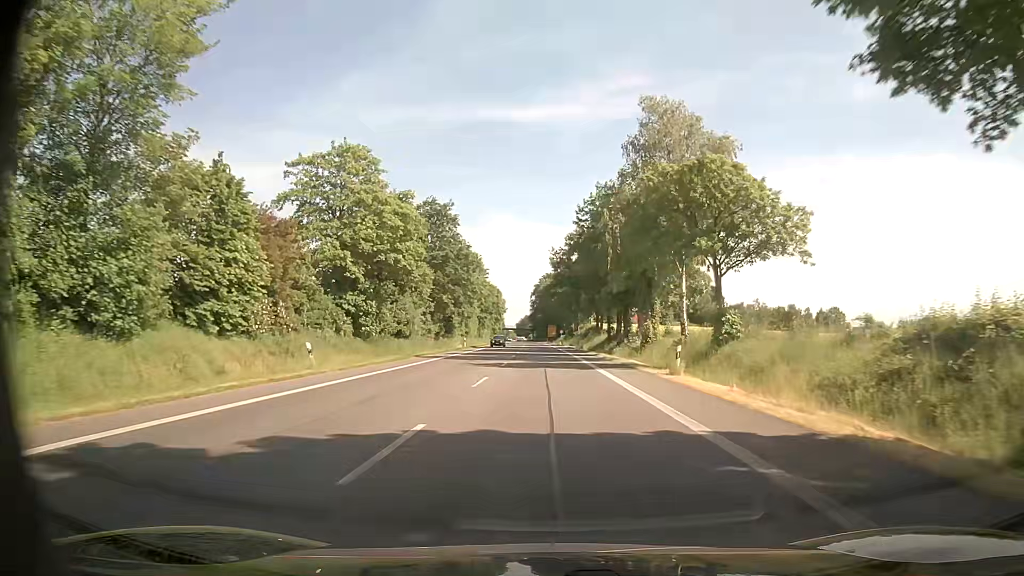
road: primary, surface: asphalt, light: Day
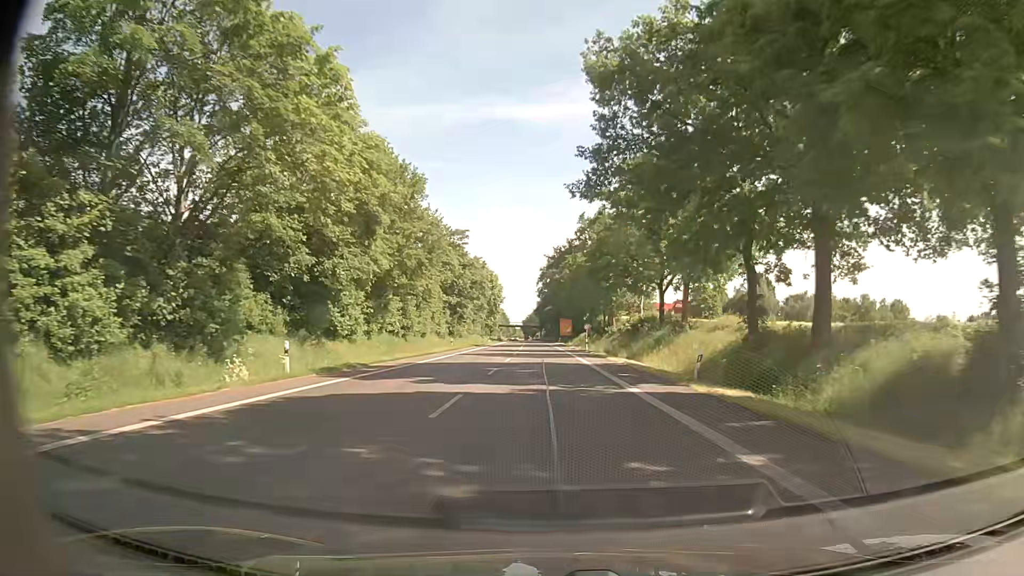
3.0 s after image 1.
(-0.5, +54.0) m; -1°
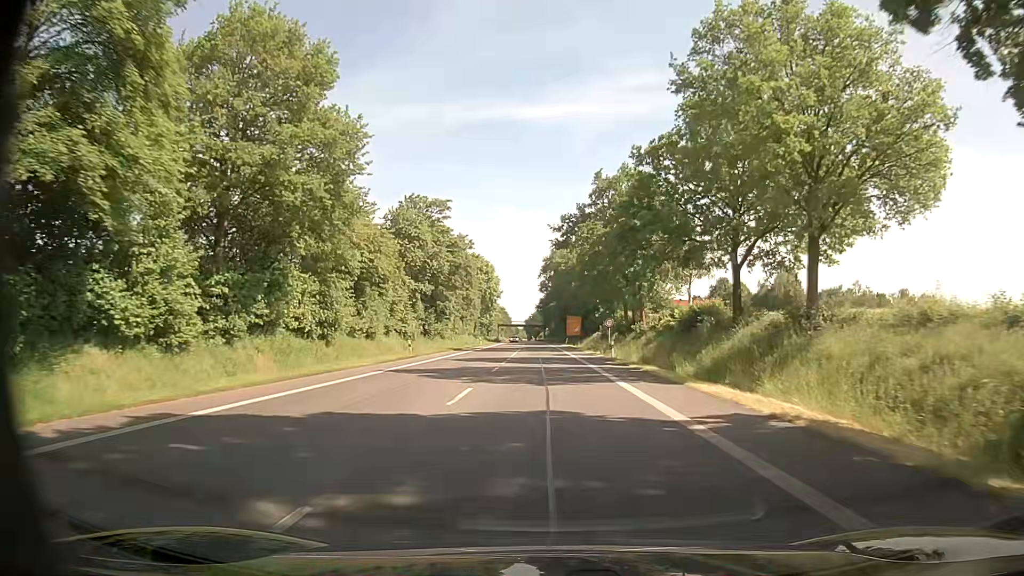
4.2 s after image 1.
(0.0, +21.6) m; 0°
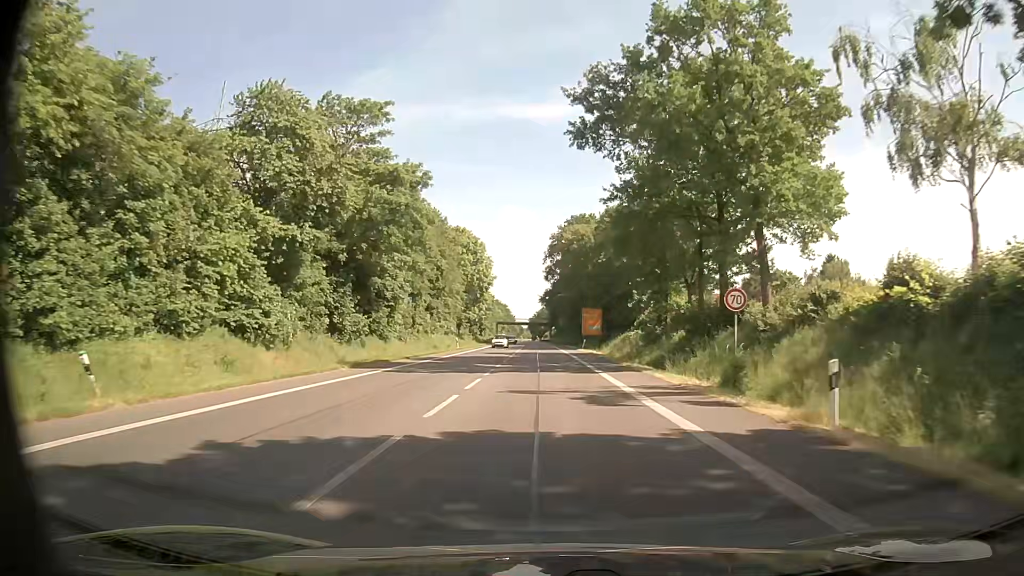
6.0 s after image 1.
(-0.3, +32.4) m; -1°
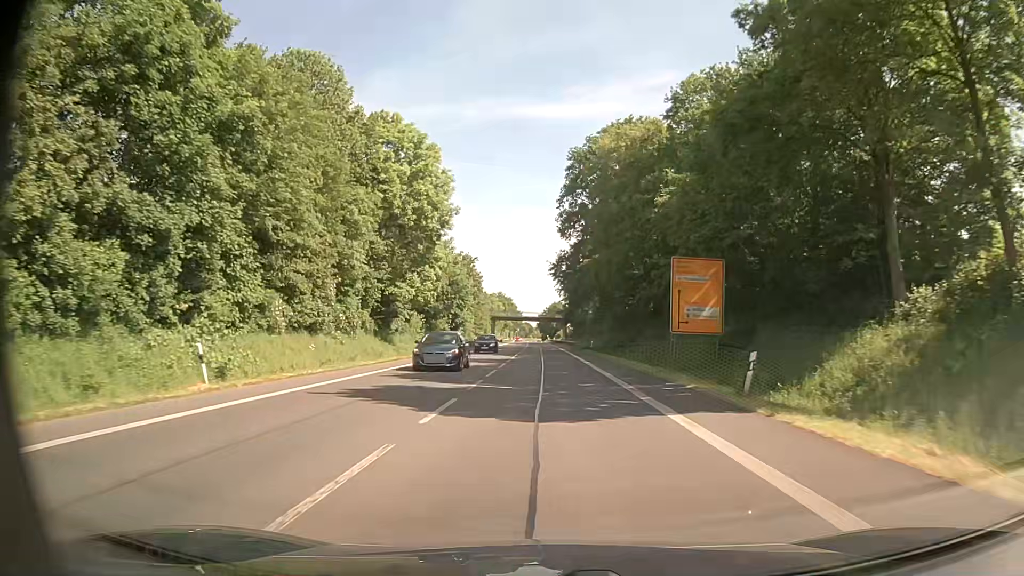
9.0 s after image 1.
(-0.2, +54.0) m; -1°
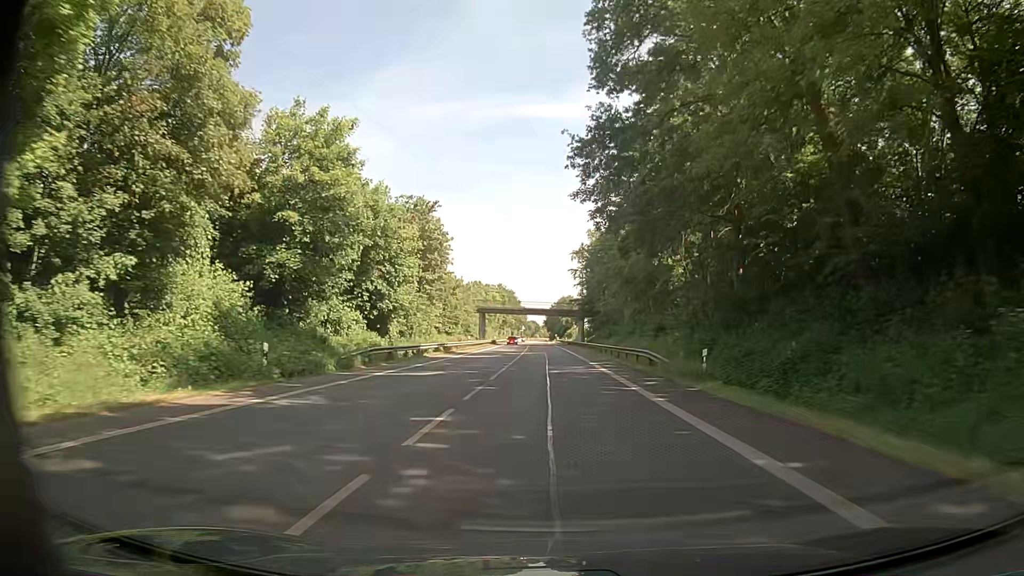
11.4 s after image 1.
(-0.3, +43.2) m; -1°
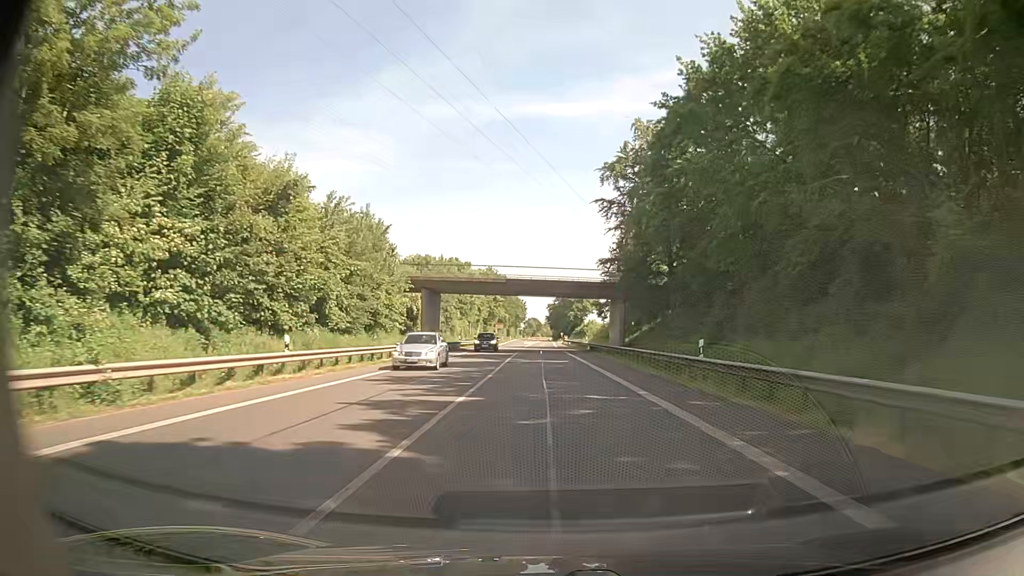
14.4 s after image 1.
(-0.1, +54.0) m; 0°
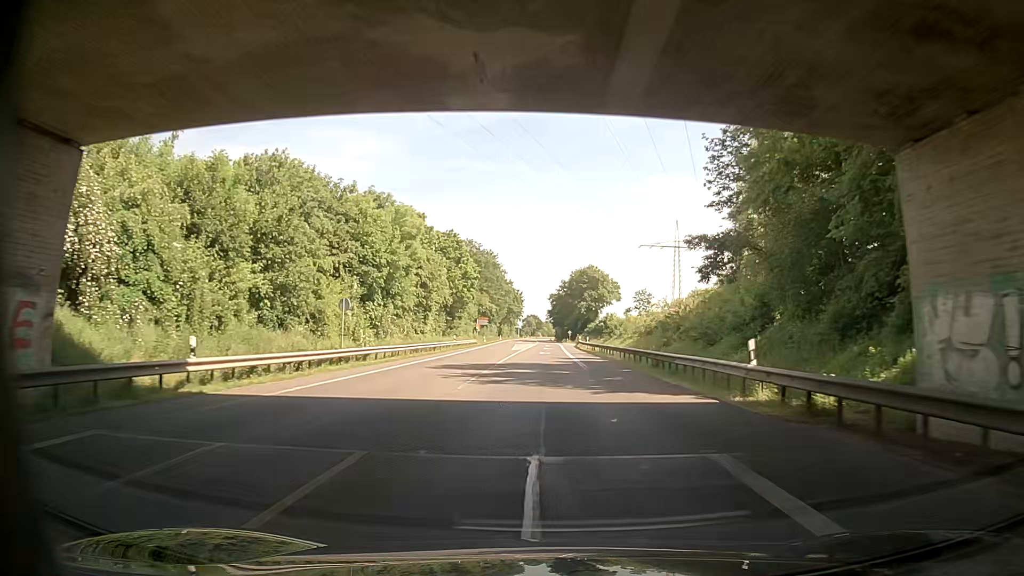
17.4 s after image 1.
(-0.2, +54.0) m; -1°
(0, +10) (+1, +20) (+1, +30) (+1, +40) (+1, +50) (+1, +60) (+1, +70) (+1, +80) (+1, +90) (+2, +100) m
